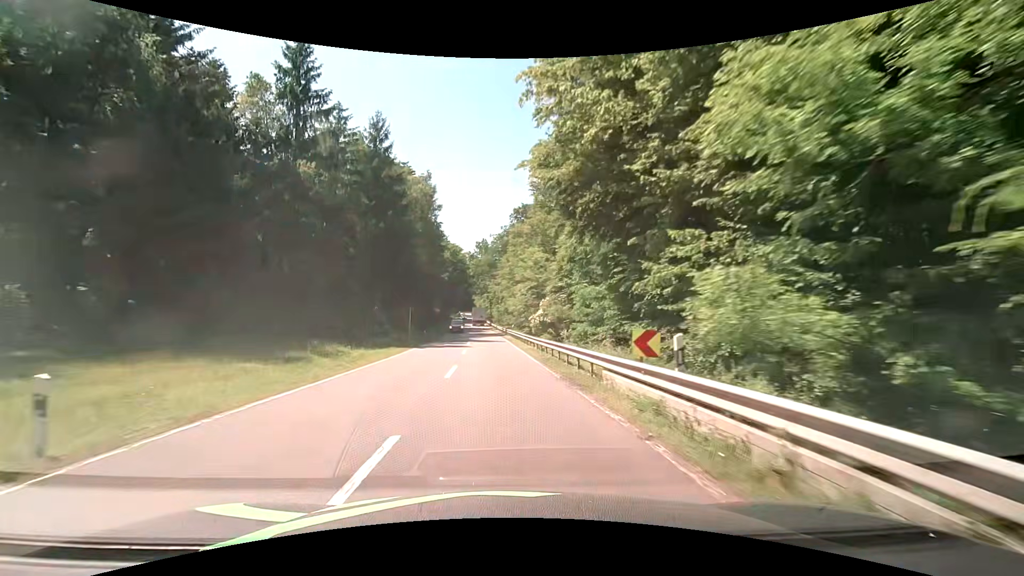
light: Day
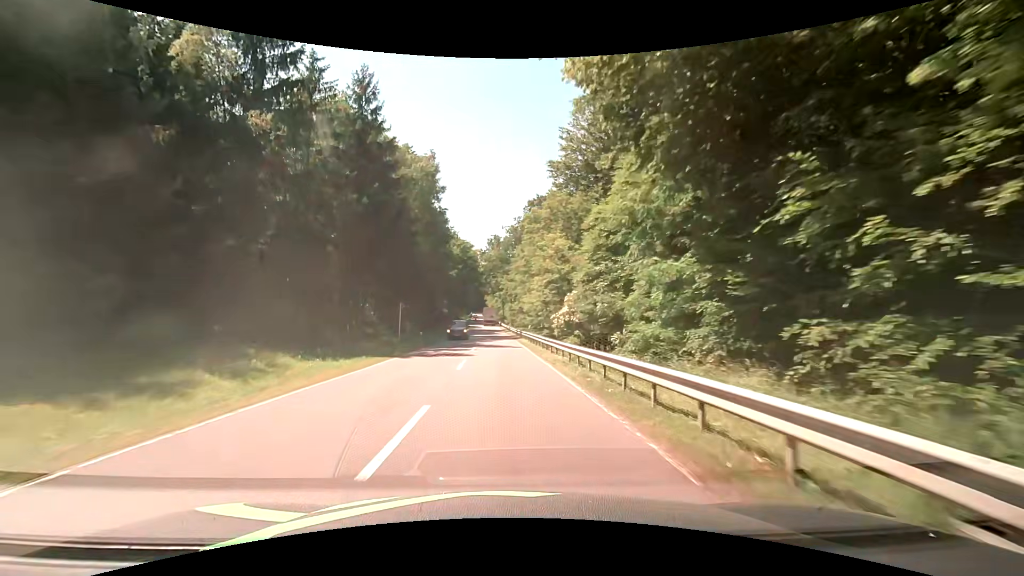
(-0.2, +8.9) m; -2°
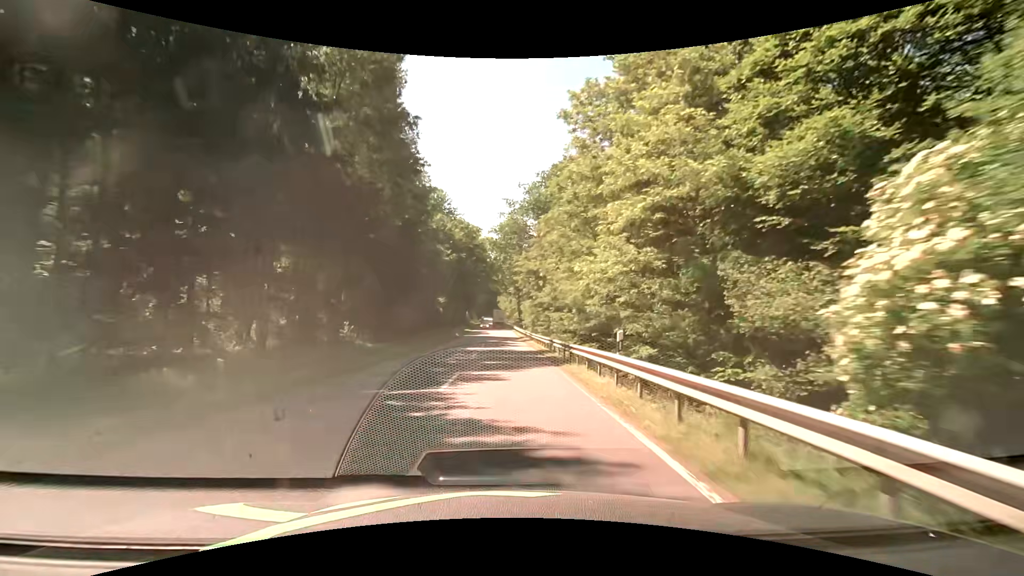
(-0.4, +27.3) m; -2°
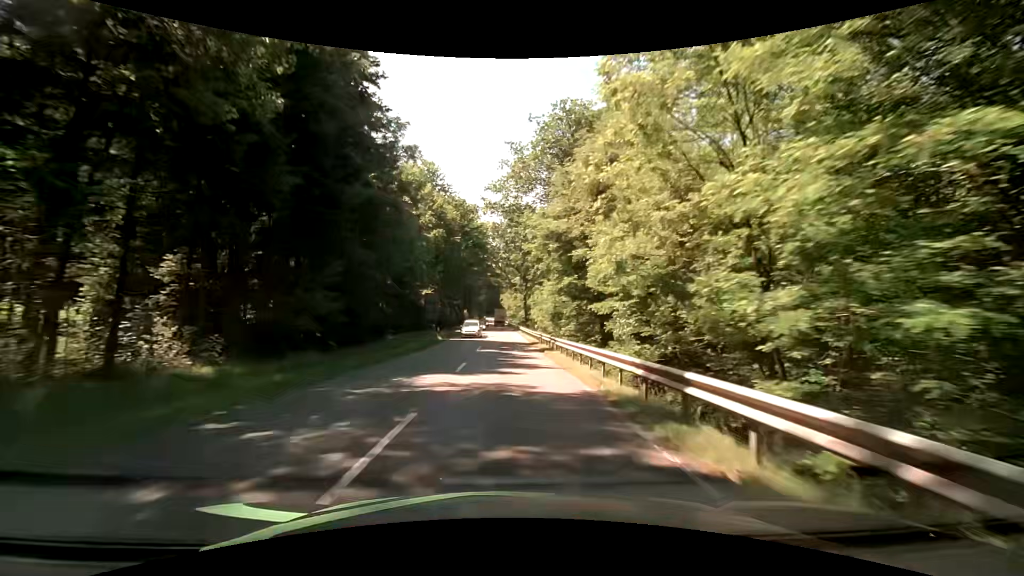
(+0.1, +18.2) m; +1°
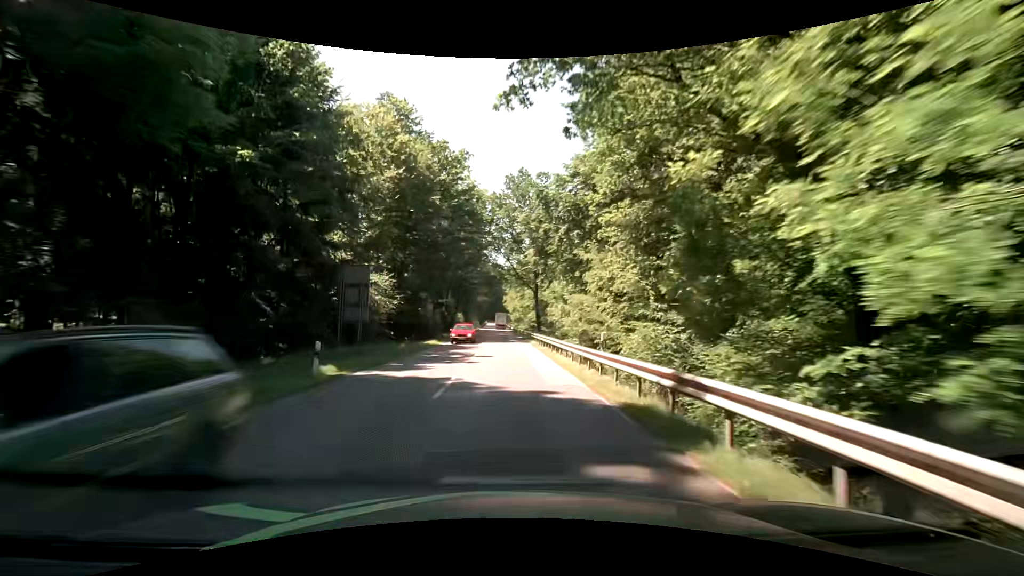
(-0.4, +27.3) m; -1°
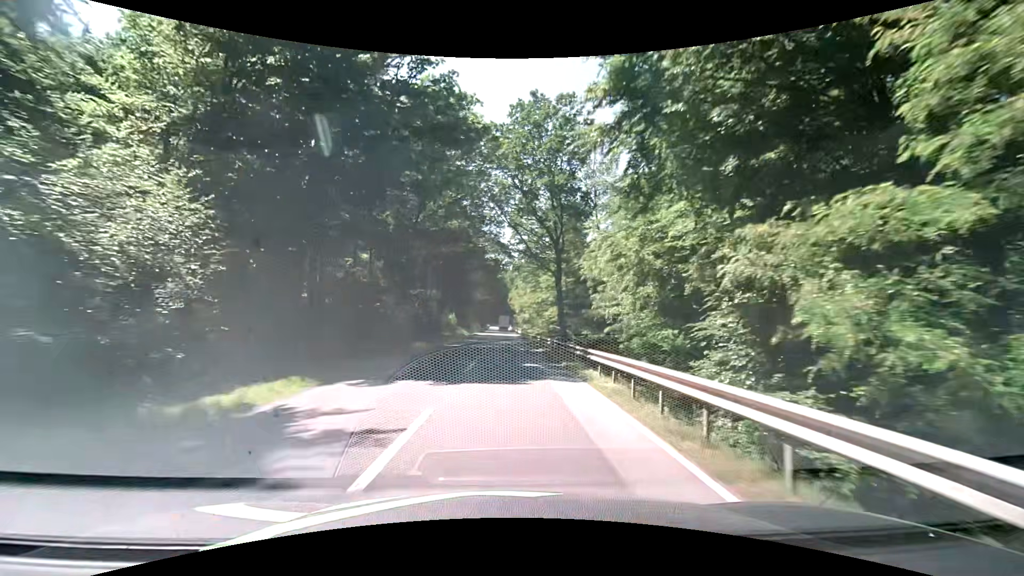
(-0.2, +27.2) m; -1°
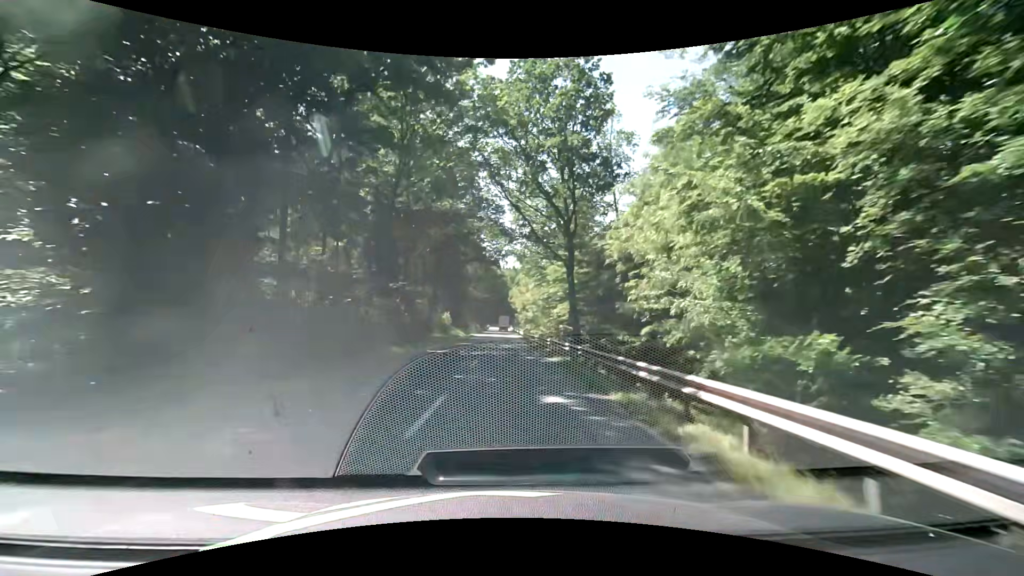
(+0.1, +9.1) m; 0°
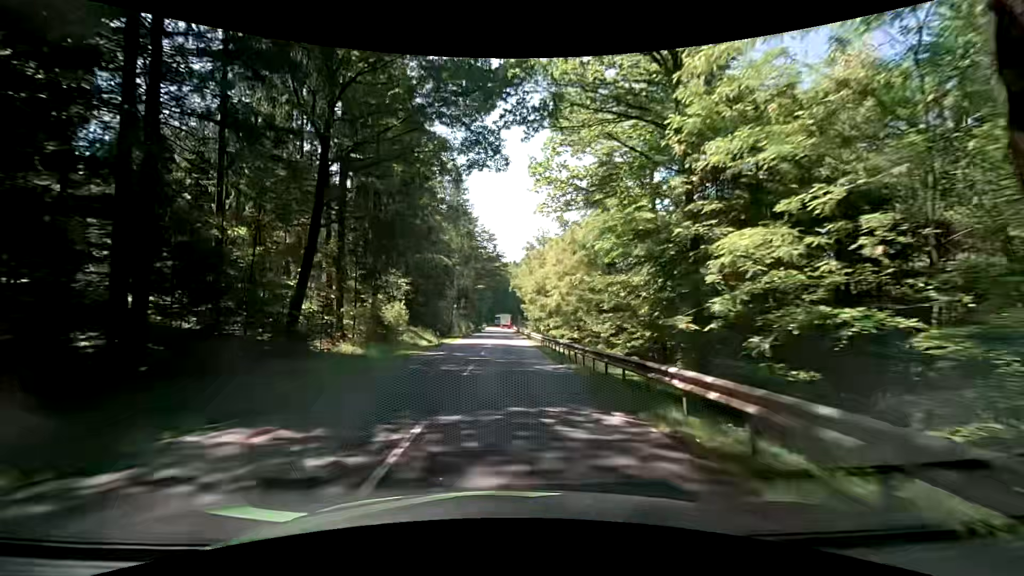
(+0.5, +36.3) m; +1°
(0, +10) (0, +20) (0, +30) (0, +40) (0, +50) (0, +60) (0, +70) (0, +80) (0, +90) (-1, +100) m
